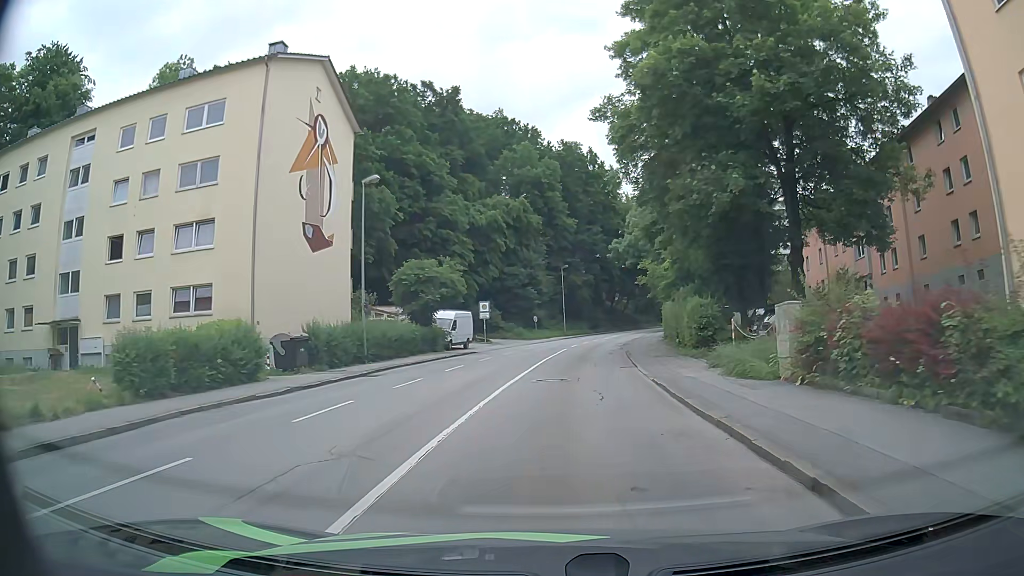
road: tertiary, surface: asphalt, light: Day
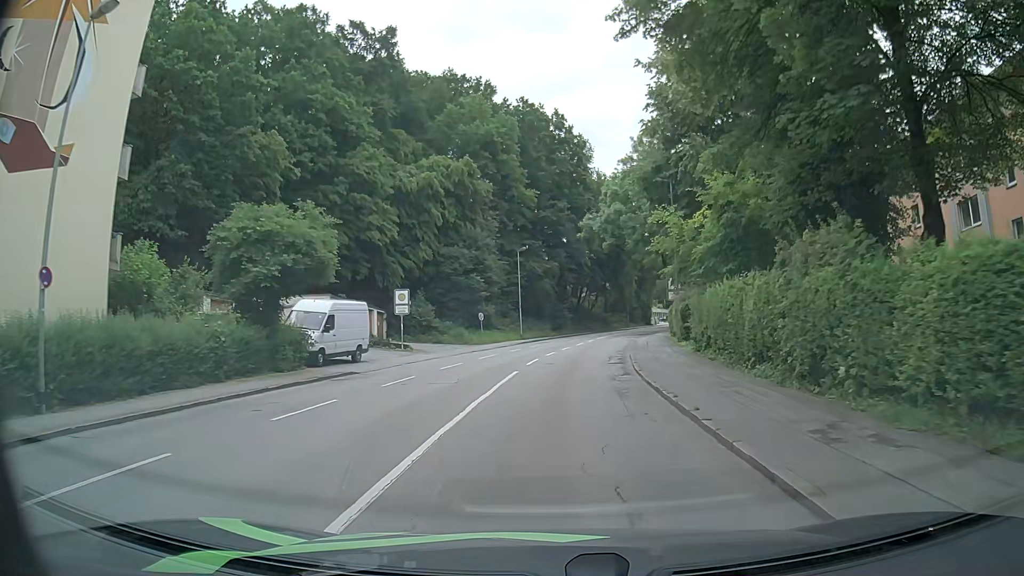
(+0.4, +18.4) m; +3°
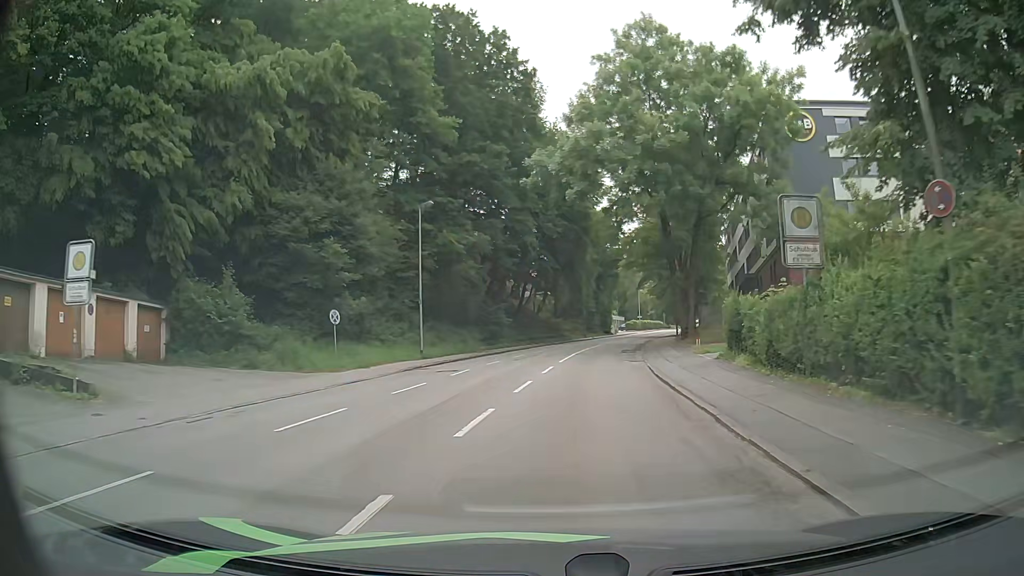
(+0.8, +25.4) m; +4°
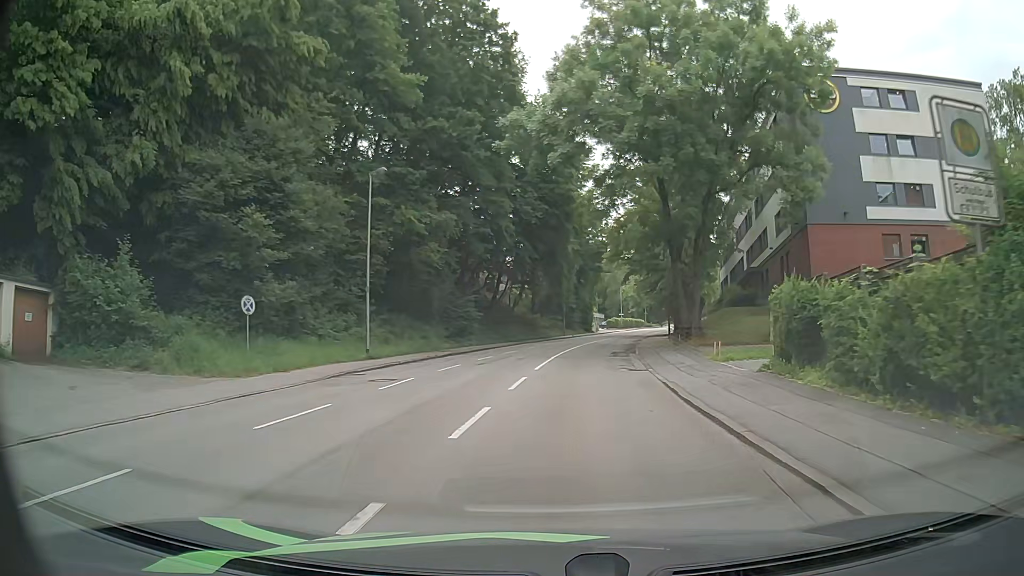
(+0.1, +6.5) m; +3°
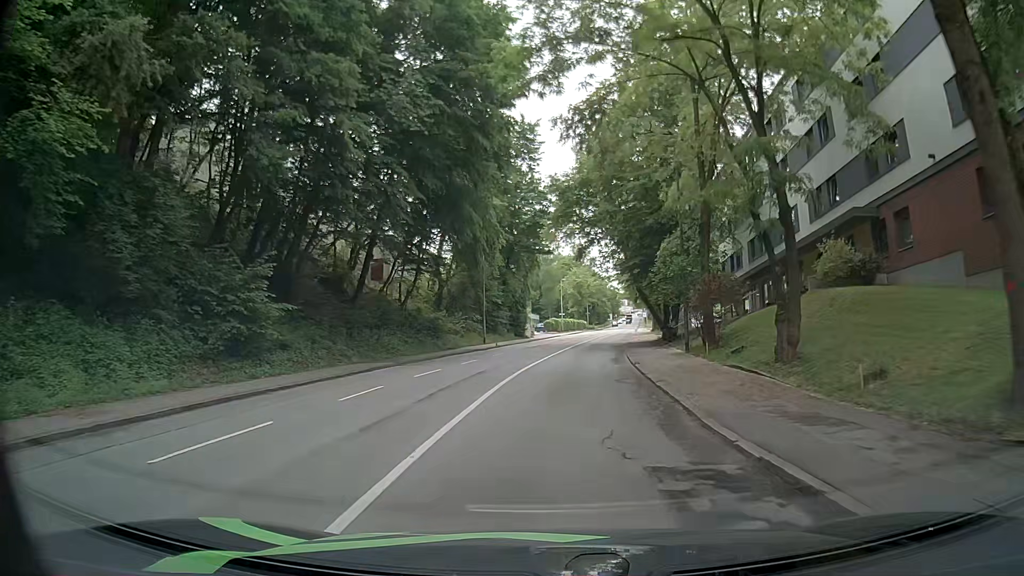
(+1.3, +26.3) m; +6°
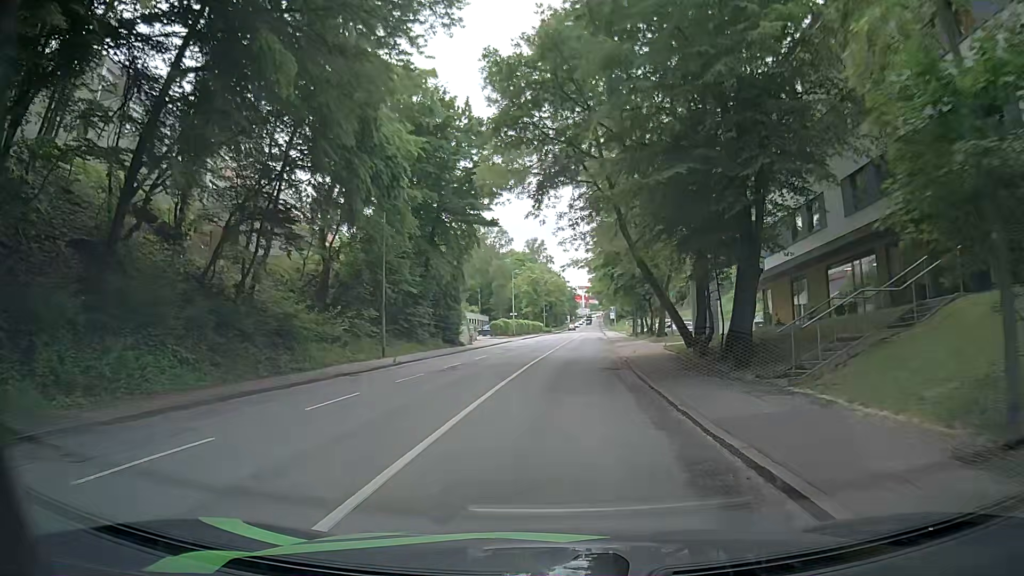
(+0.7, +20.1) m; +3°
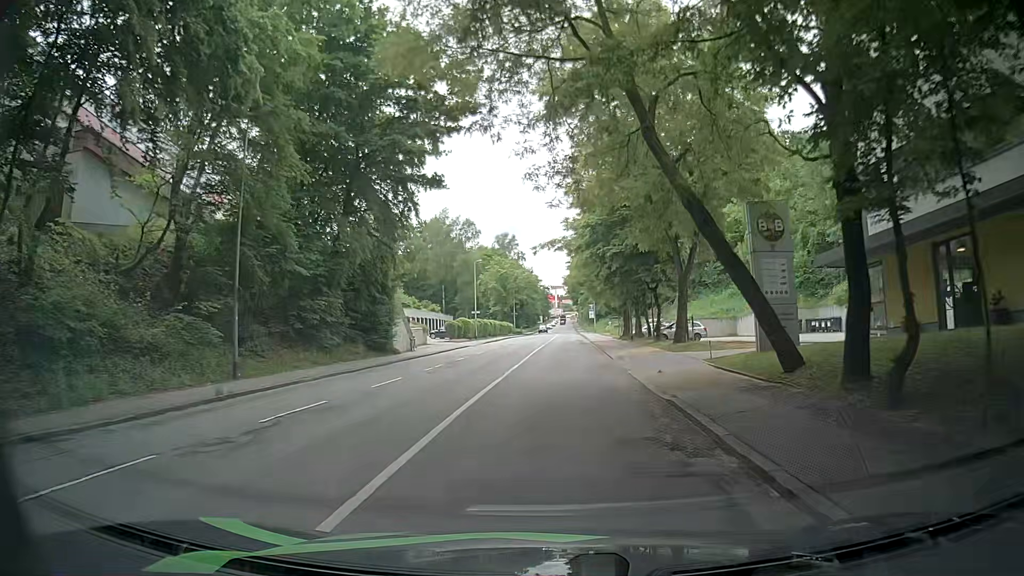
(+0.2, +13.6) m; +2°
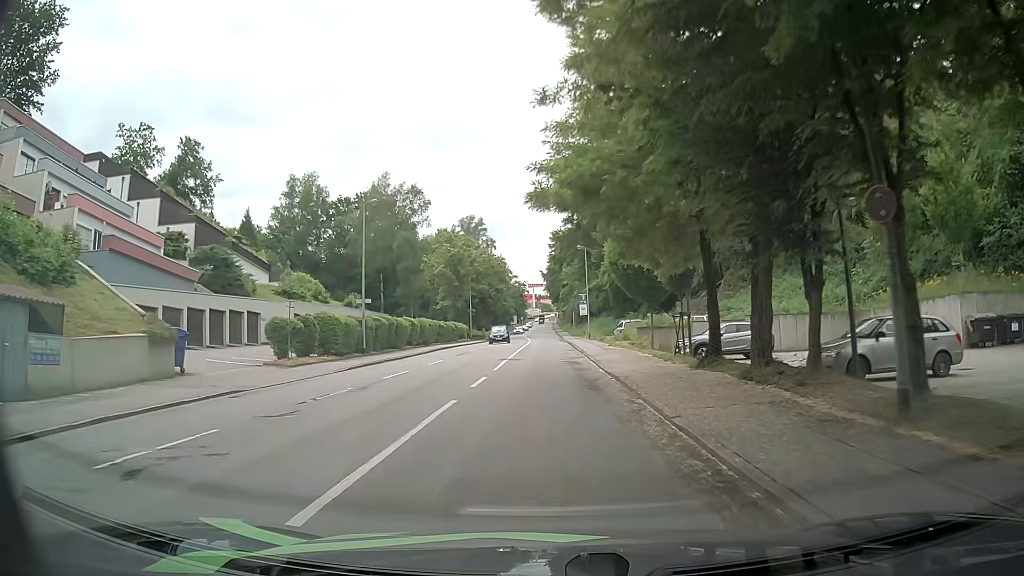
(+1.3, +34.6) m; +1°
(0, +10) (0, +20) (+1, +30) (+1, +40) (+1, +50) (+1, +60) (+1, +70) (+1, +80) (+2, +90) (+2, +100) m
